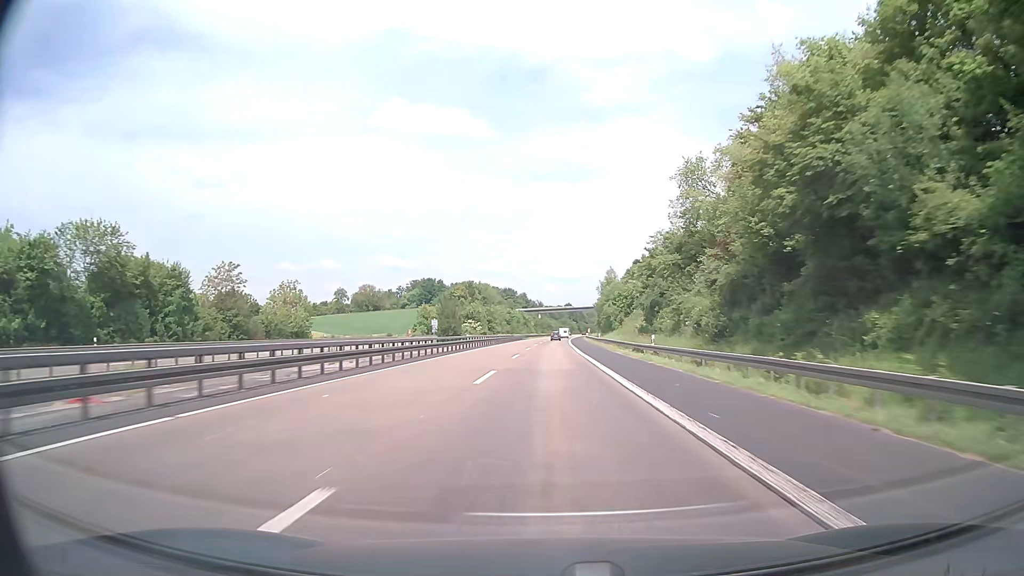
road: motorway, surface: asphalt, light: Day
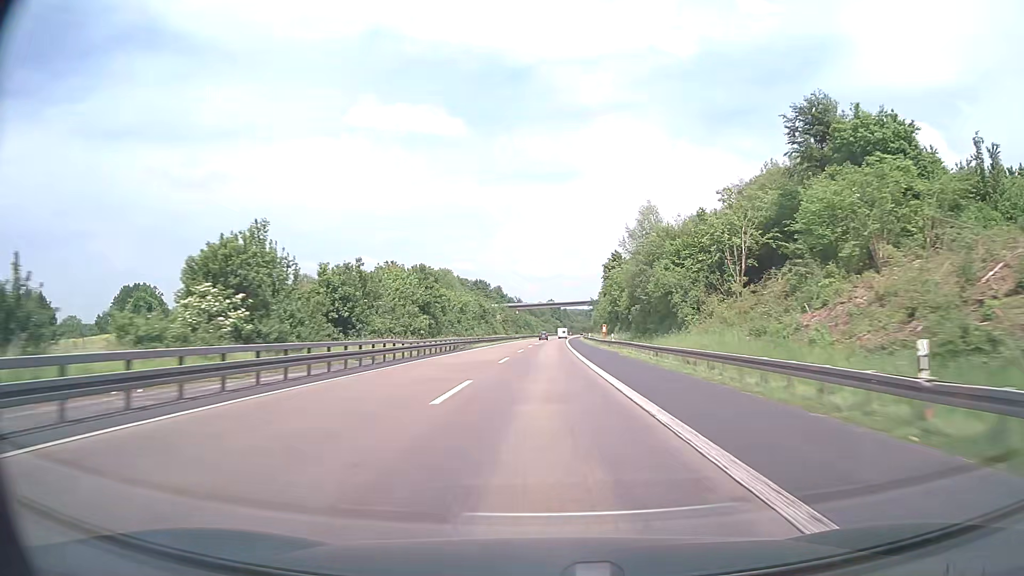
(+1.2, +76.1) m; +2°
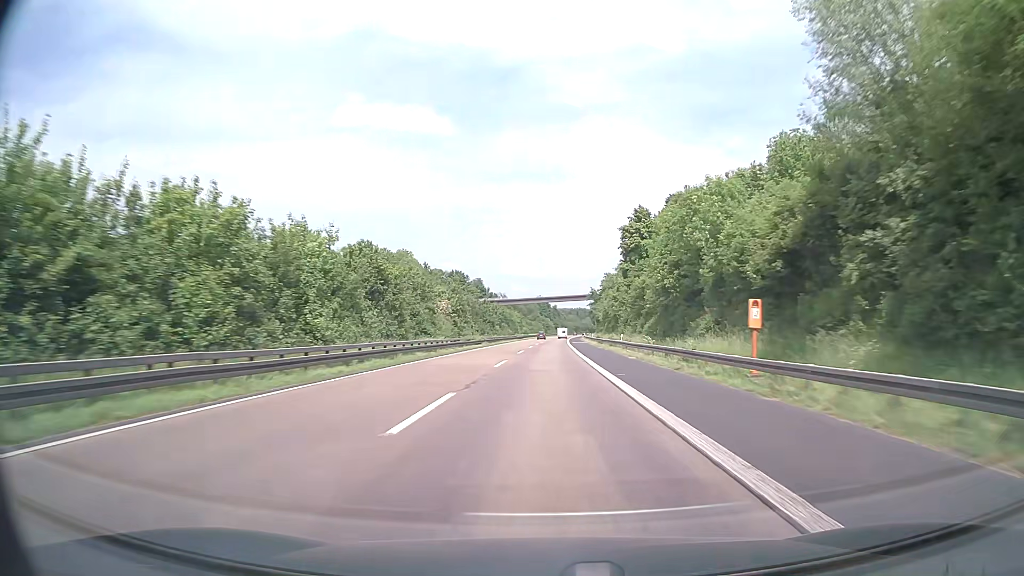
(+0.4, +57.1) m; +1°
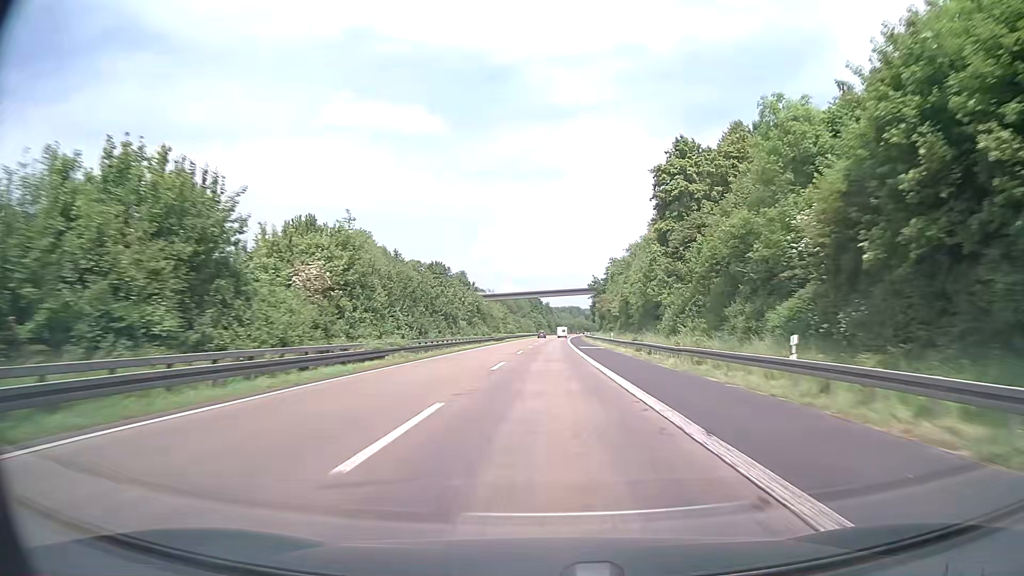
(+0.3, +38.1) m; +1°
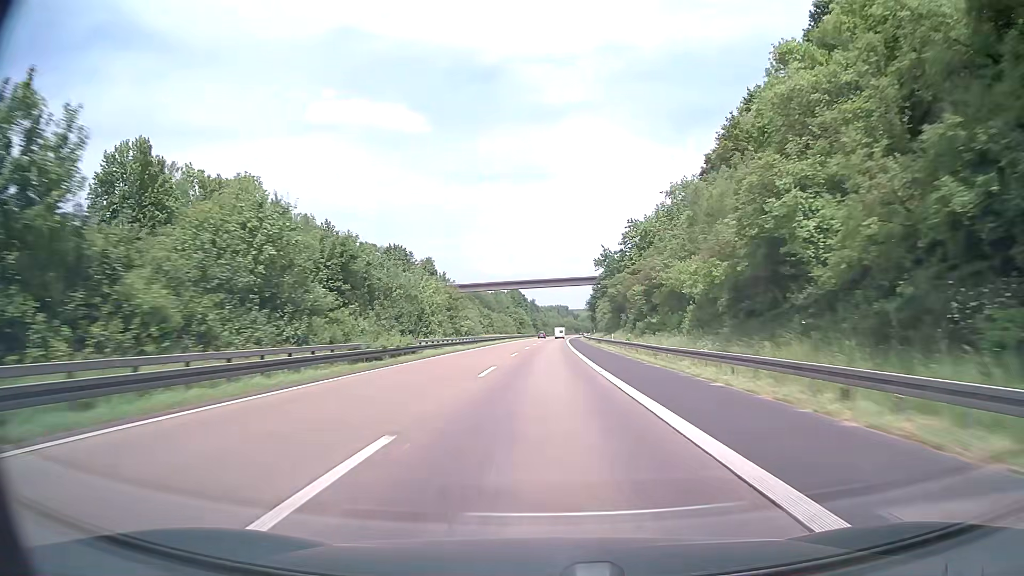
(+0.6, +57.0) m; +1°
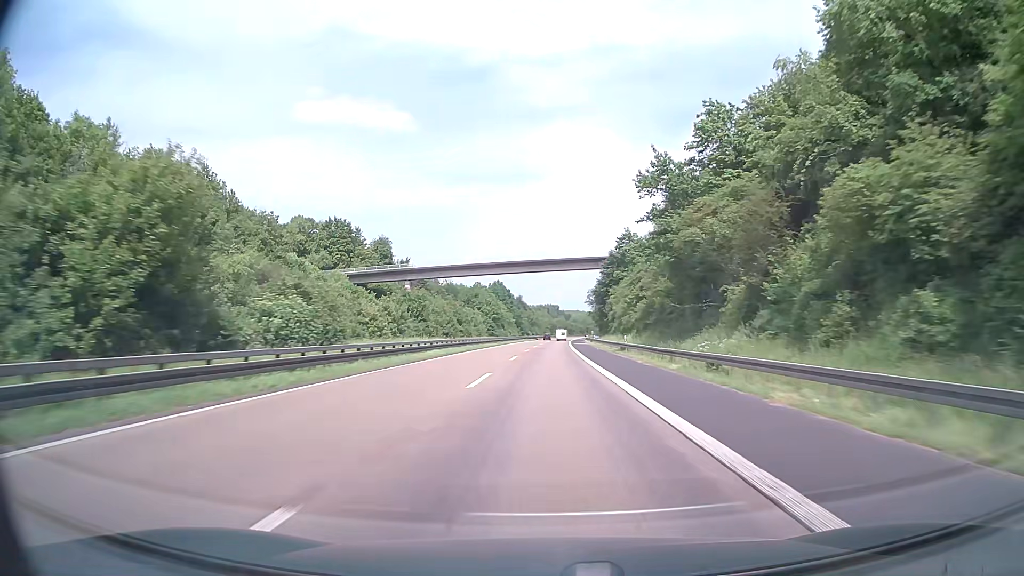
(+0.5, +57.0) m; +1°
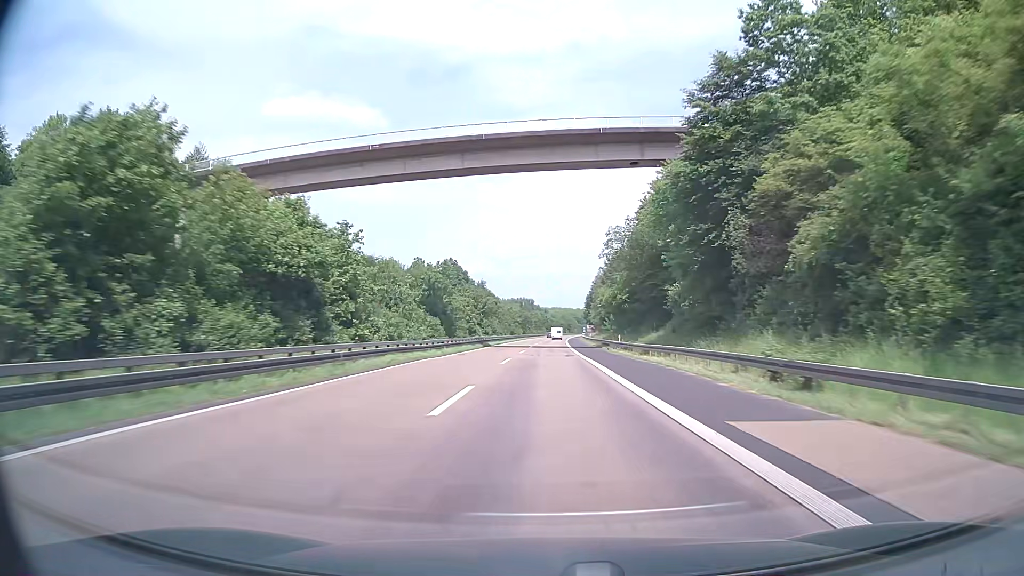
(+1.4, +95.0) m; +2°
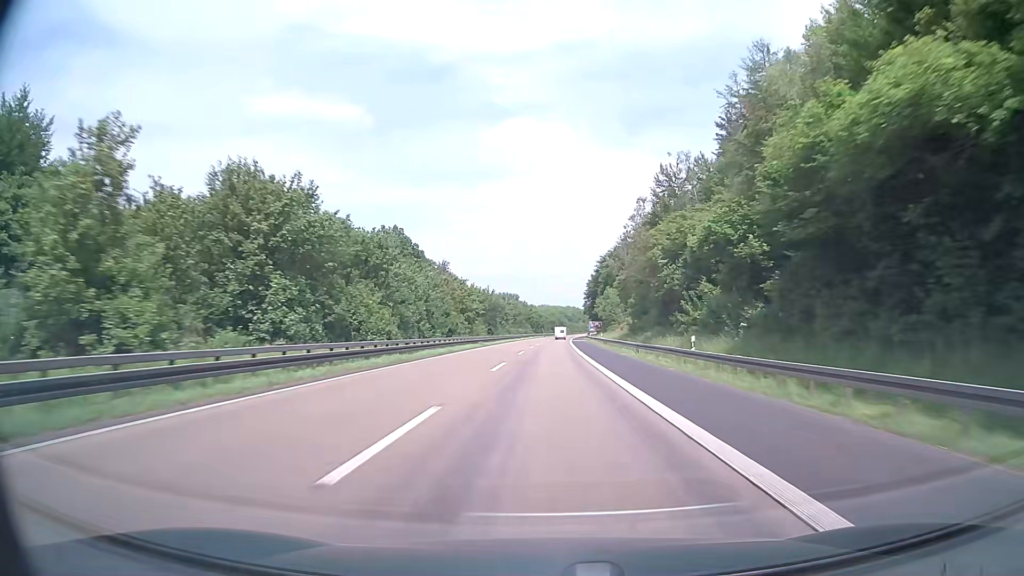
(+1.1, +76.1) m; +1°
(0, +10) (0, +20) (0, +30) (0, +40) (0, +50) (+1, +60) (+1, +70) (+1, +80) (+1, +90) (+2, +100) m
